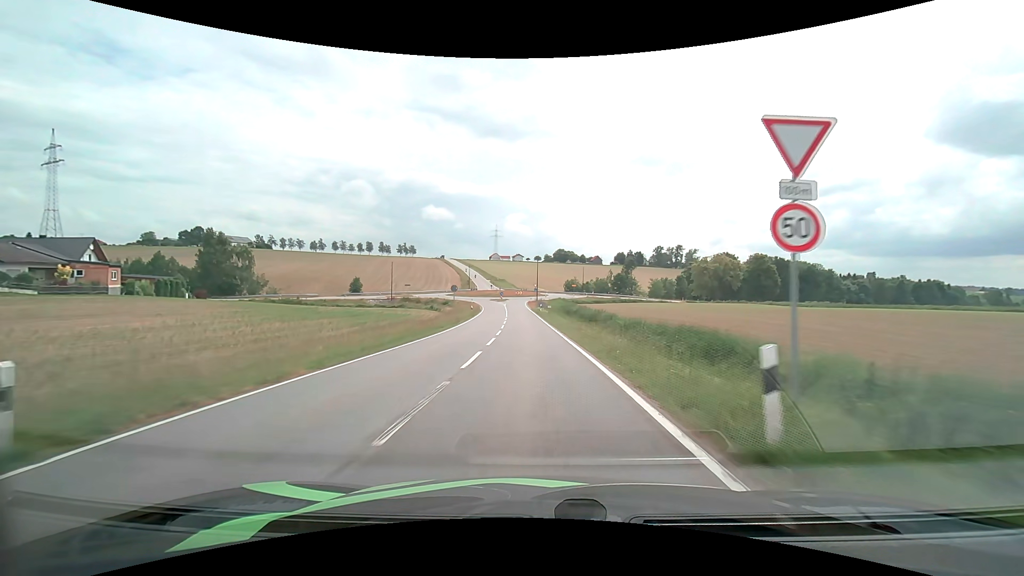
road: tertiary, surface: asphalt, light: Day
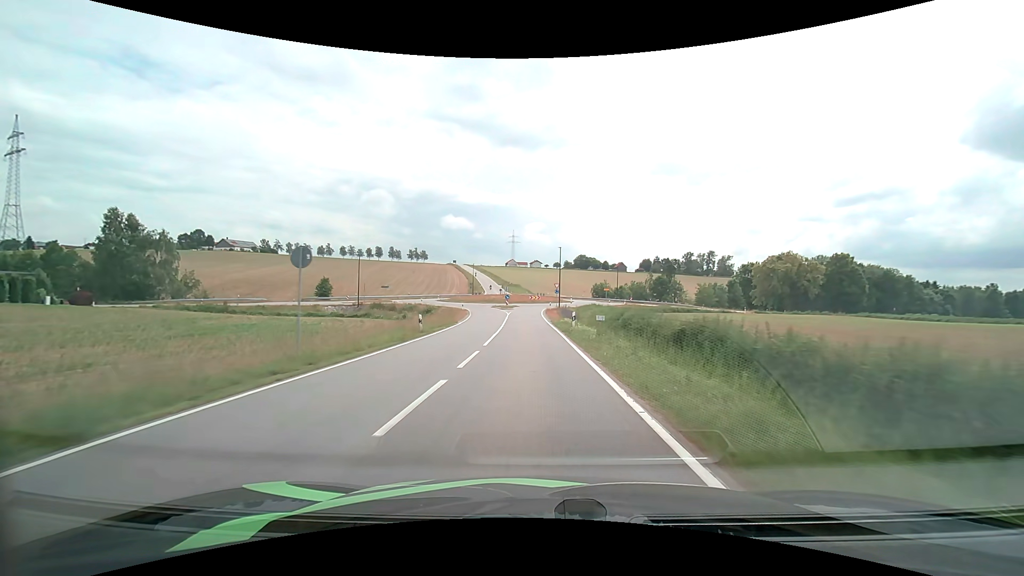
(-0.5, +30.7) m; -2°
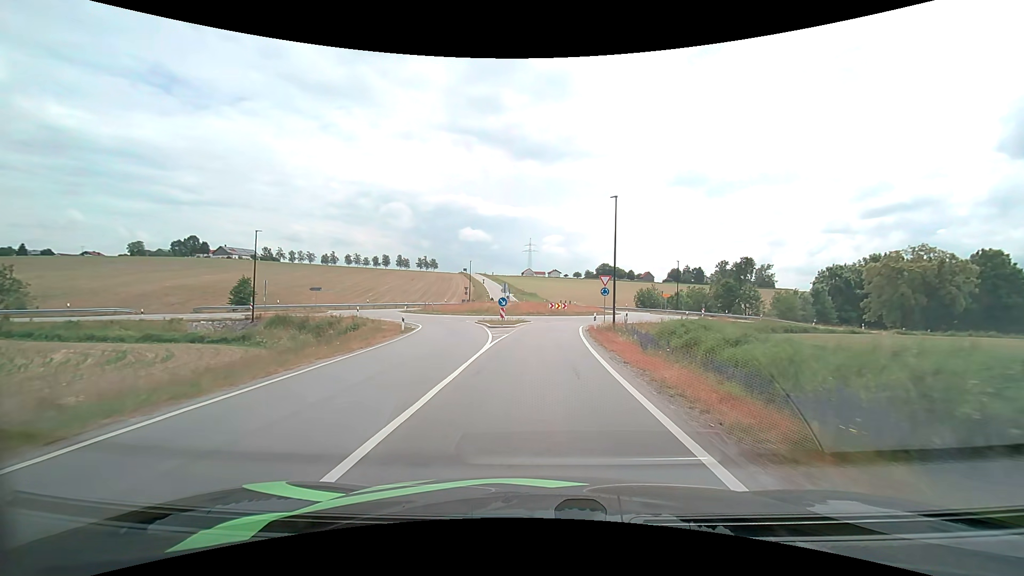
(-0.7, +34.2) m; -2°
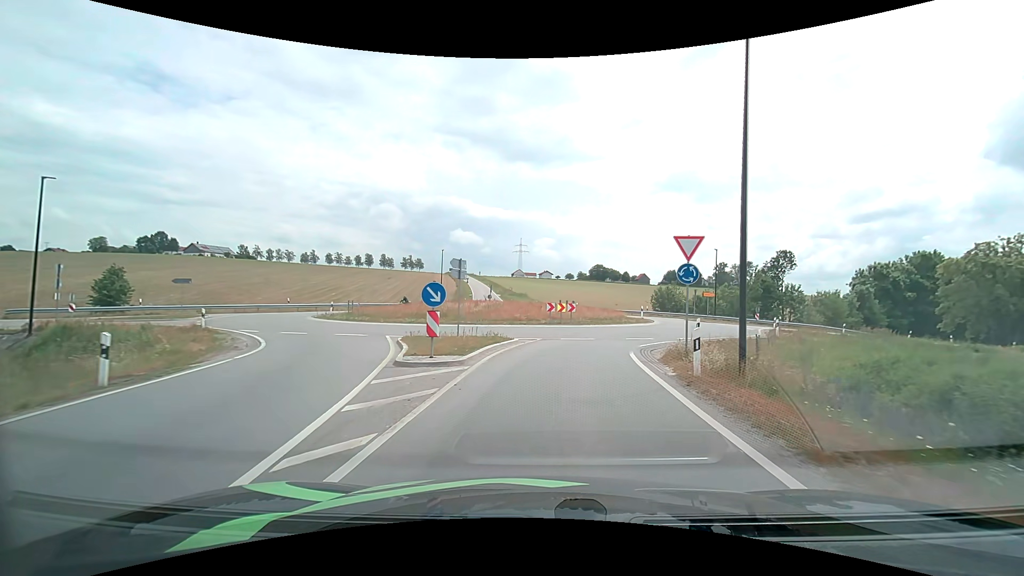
(-0.1, +19.3) m; 0°
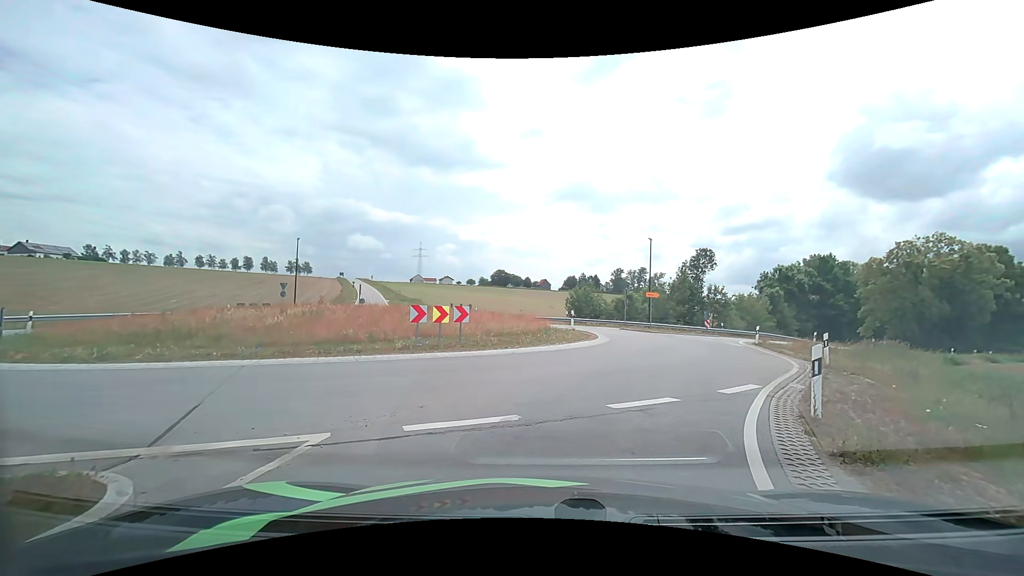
(+1.1, +14.5) m; +13°
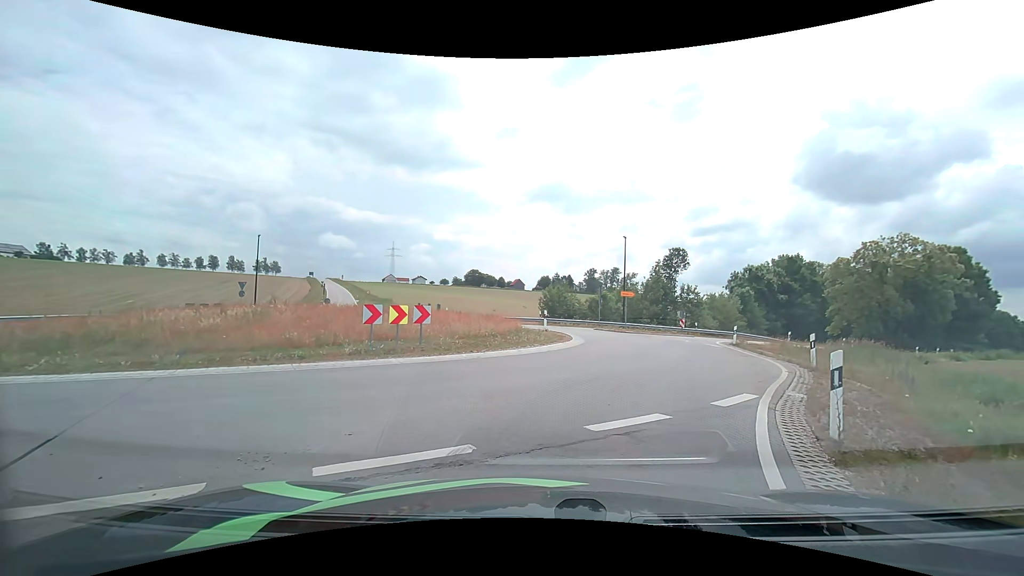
(0.0, +1.5) m; +3°
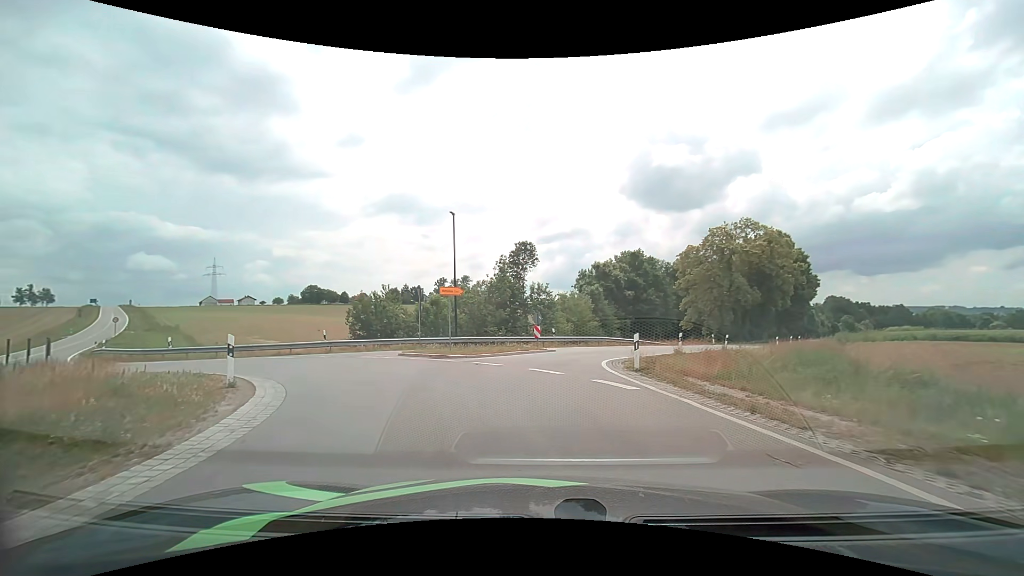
(+2.8, +14.6) m; +16°
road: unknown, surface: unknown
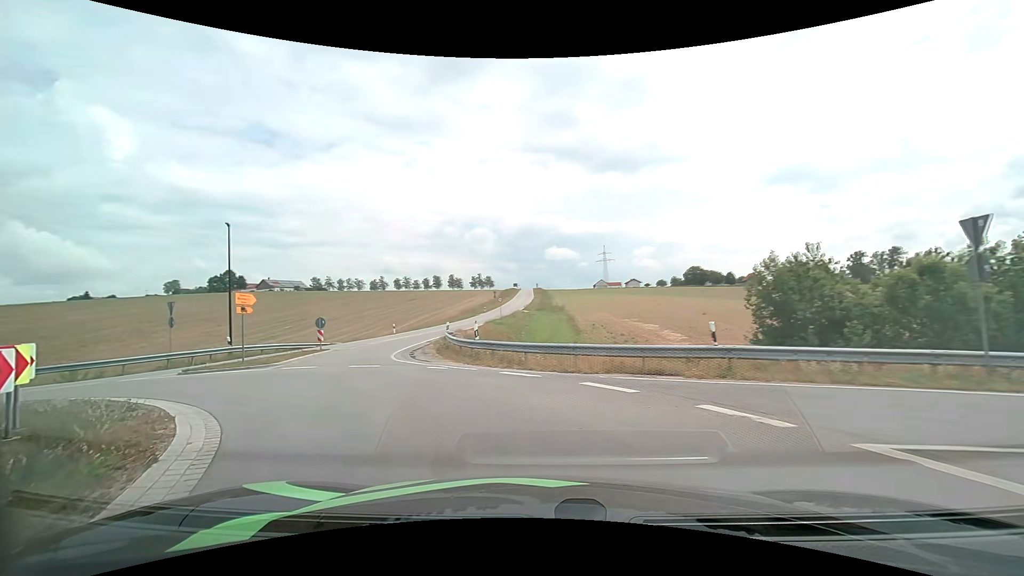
(-4.9, +14.7) m; -42°
(-2, +10) (-6, +19) (-9, +29) (-10, +38) (-10, +48) (-9, +58) (-9, +68) (-8, +78) (-8, +88) (-8, +98) m
